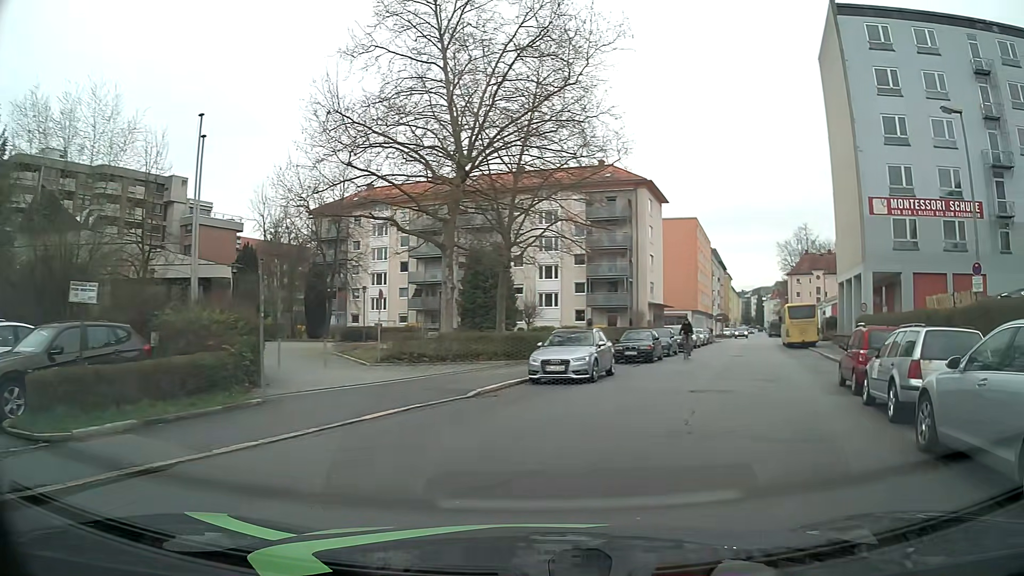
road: tertiary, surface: asphalt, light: Day
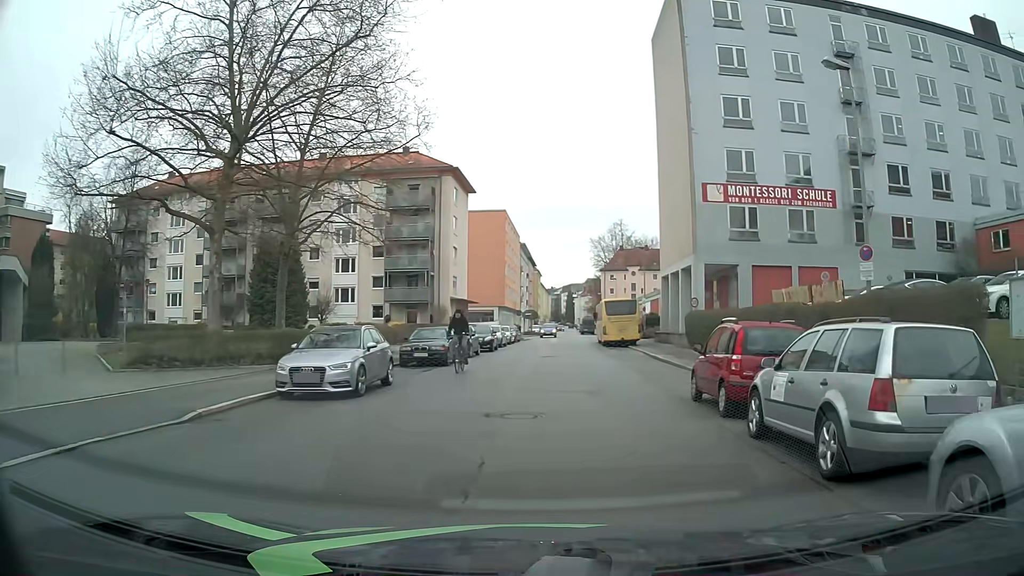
(+0.7, +4.5) m; +16°
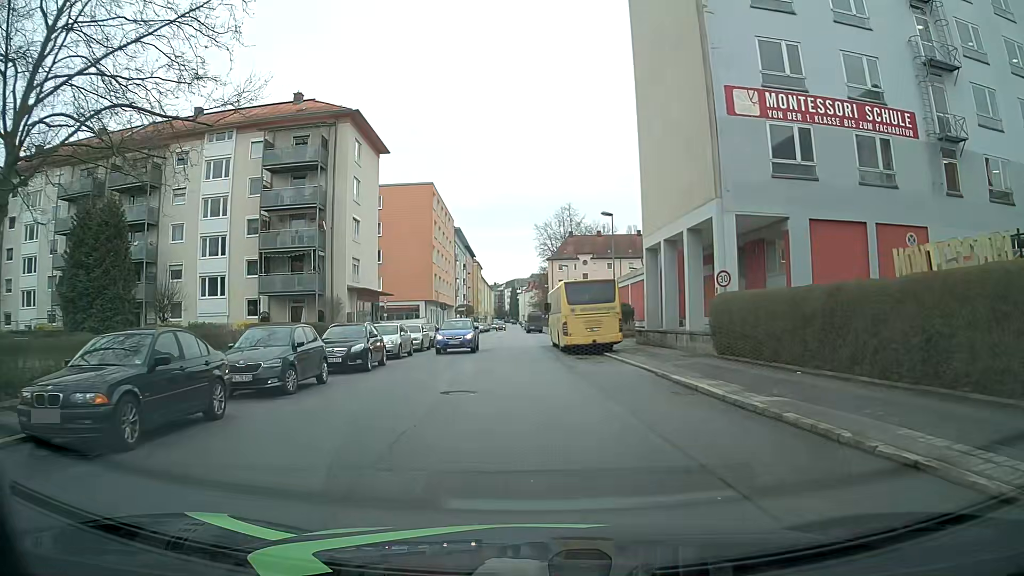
(+1.3, +16.9) m; +6°
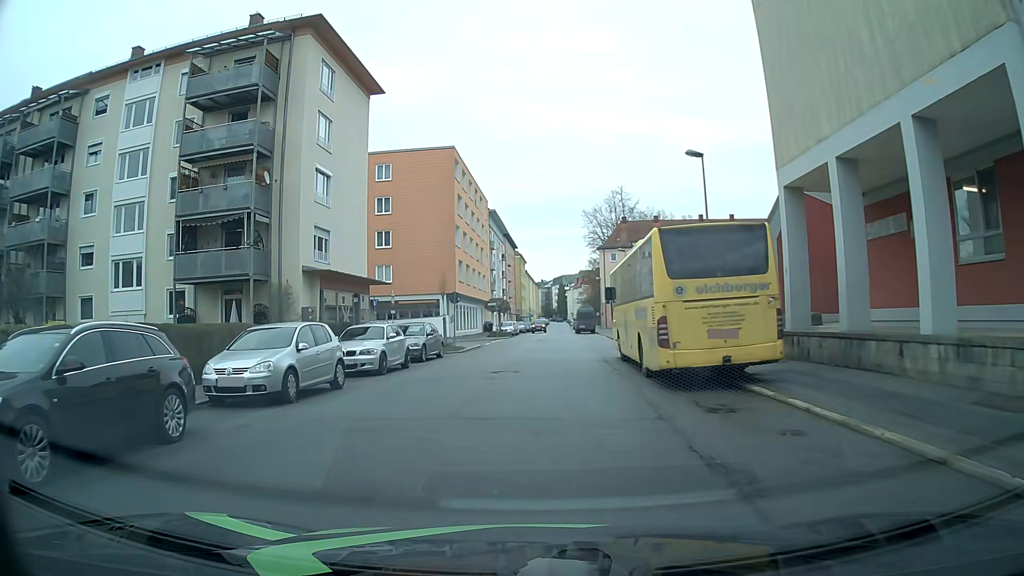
(-0.1, +15.7) m; -5°
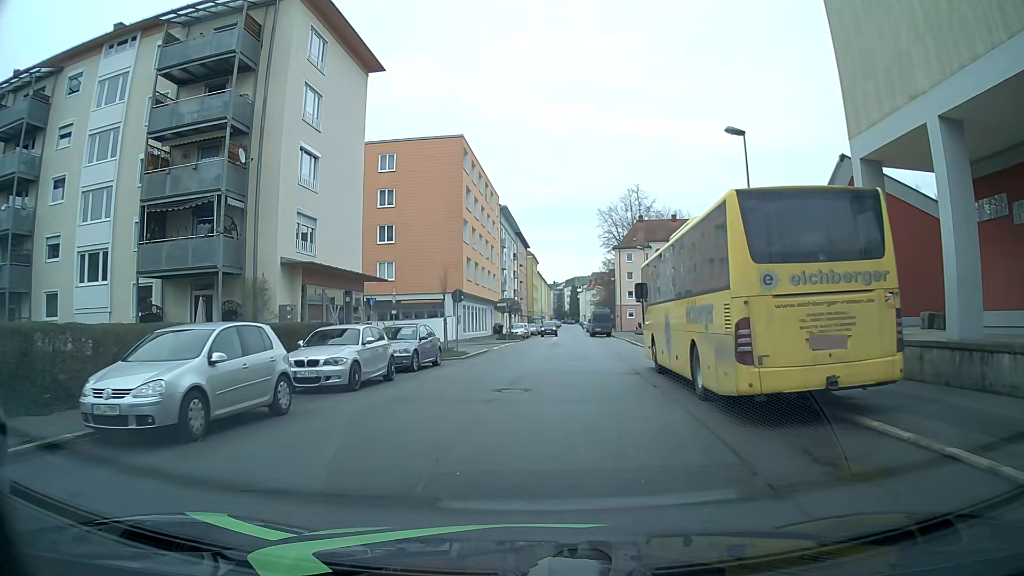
(0.0, +4.2) m; -1°
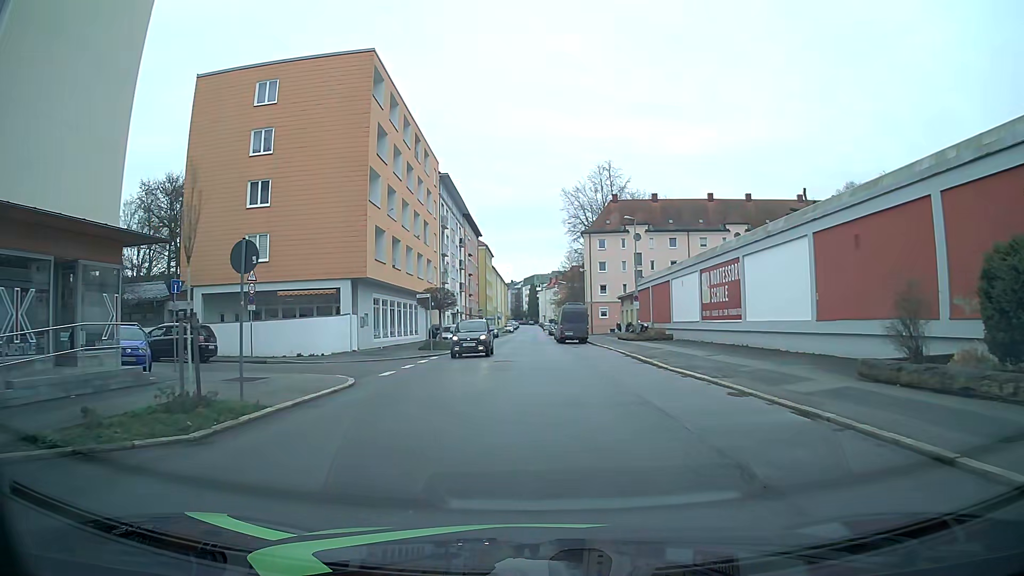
(+1.0, +19.0) m; +5°
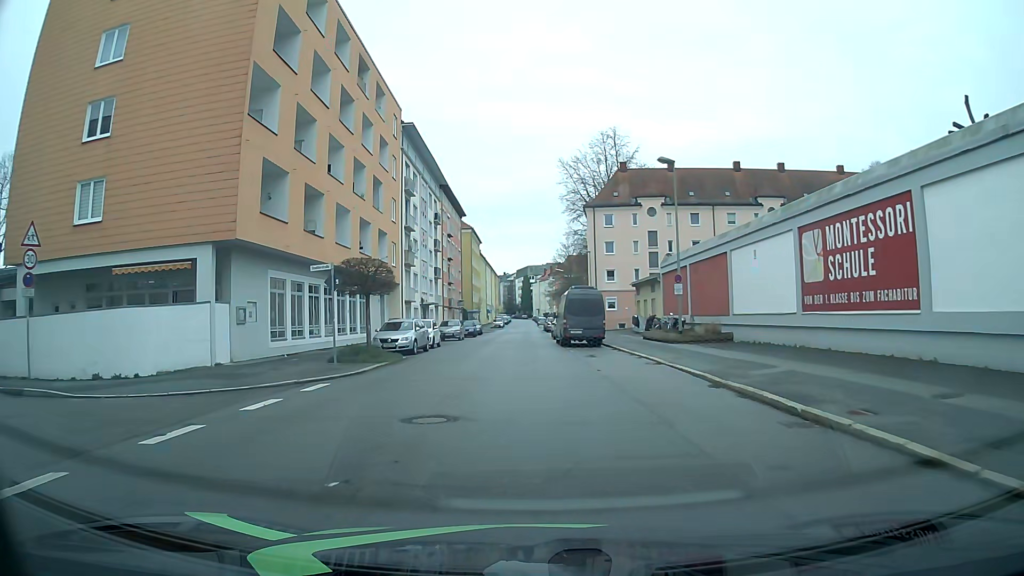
(0.0, +15.4) m; 0°
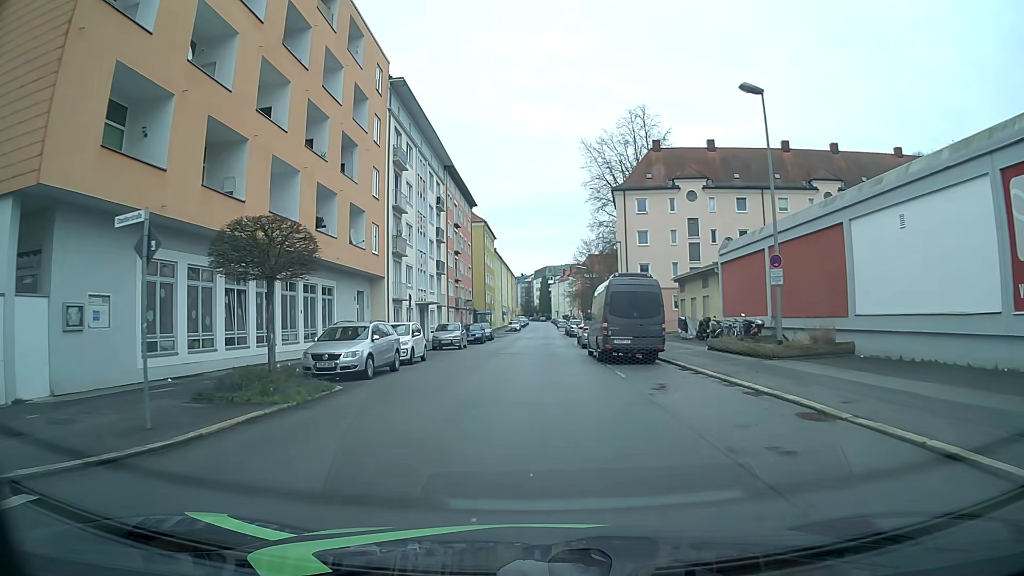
(0.0, +10.4) m; -1°
(0, +10) (0, +20) (0, +30) (0, +40) (+1, +50) (+1, +60) (+2, +70) (+2, +80) (+2, +90) (+3, +100) m
